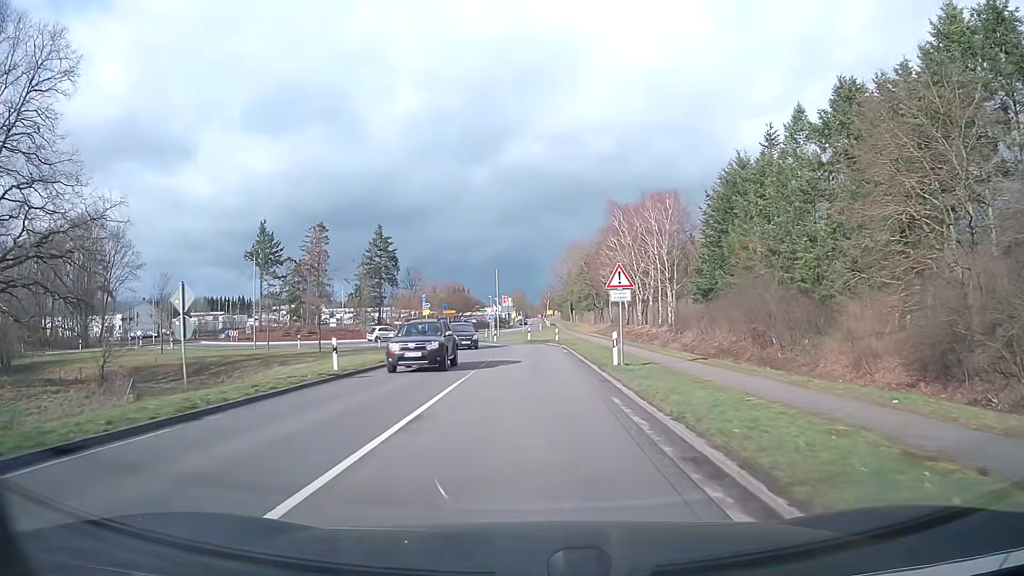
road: secondary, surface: asphalt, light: Day
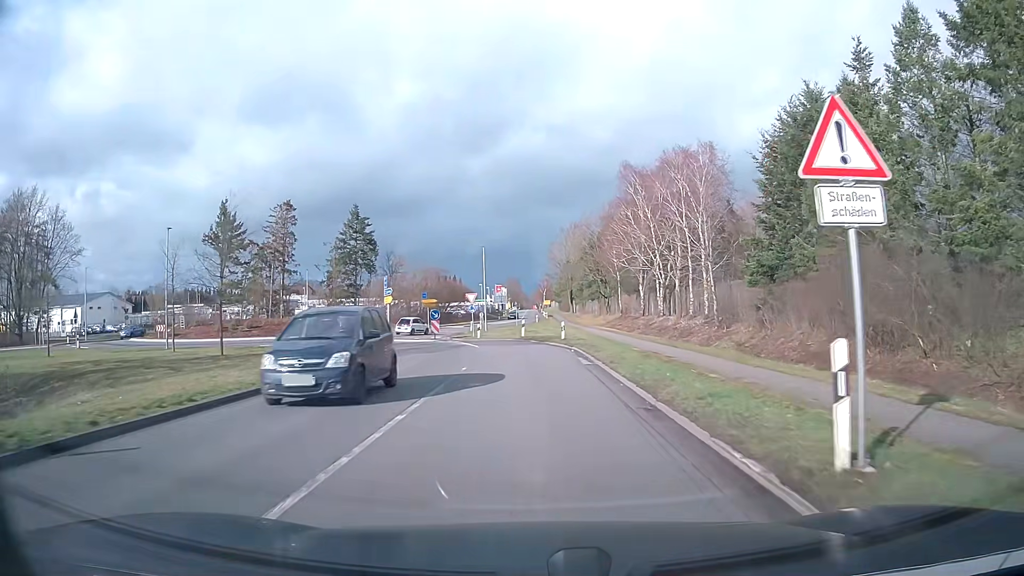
(0.0, +15.0) m; 0°
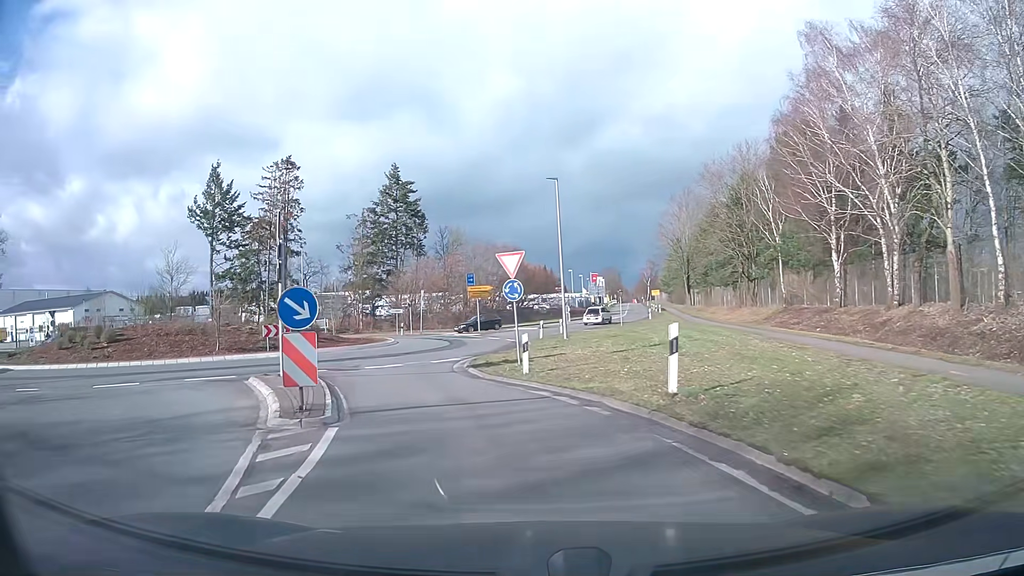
(-0.9, +30.6) m; -9°
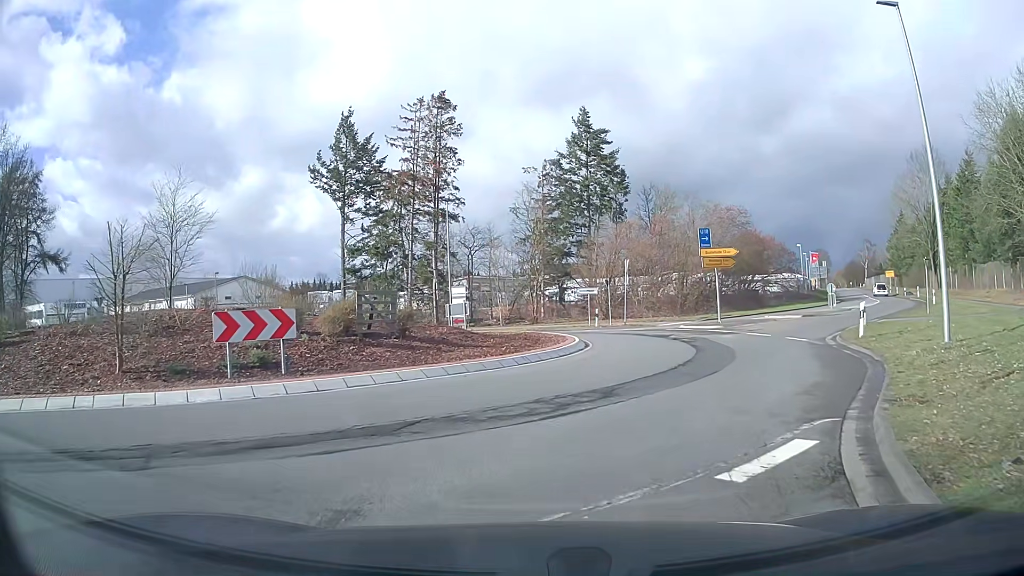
(-2.9, +18.3) m; -16°
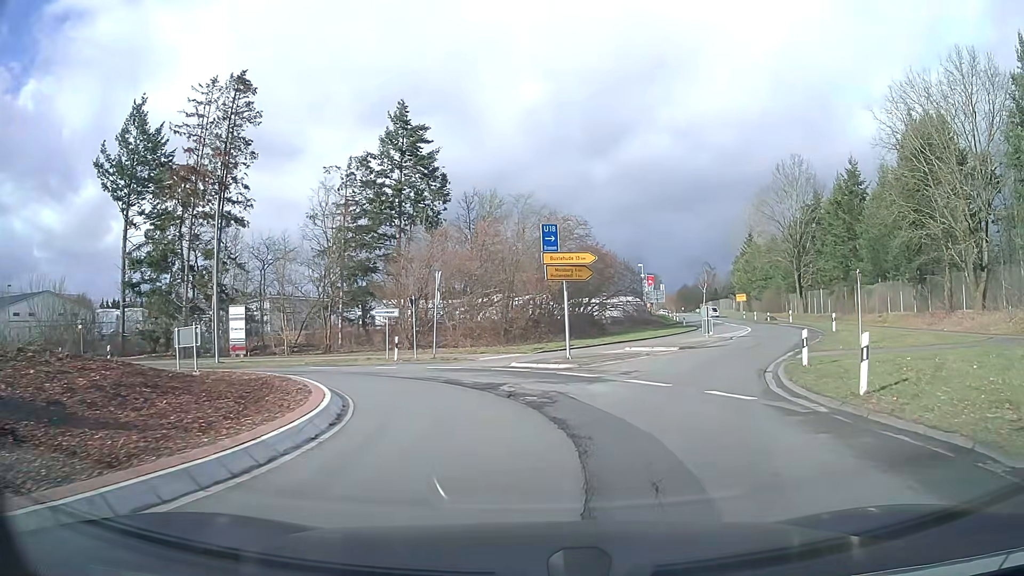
(+1.1, +9.9) m; +16°
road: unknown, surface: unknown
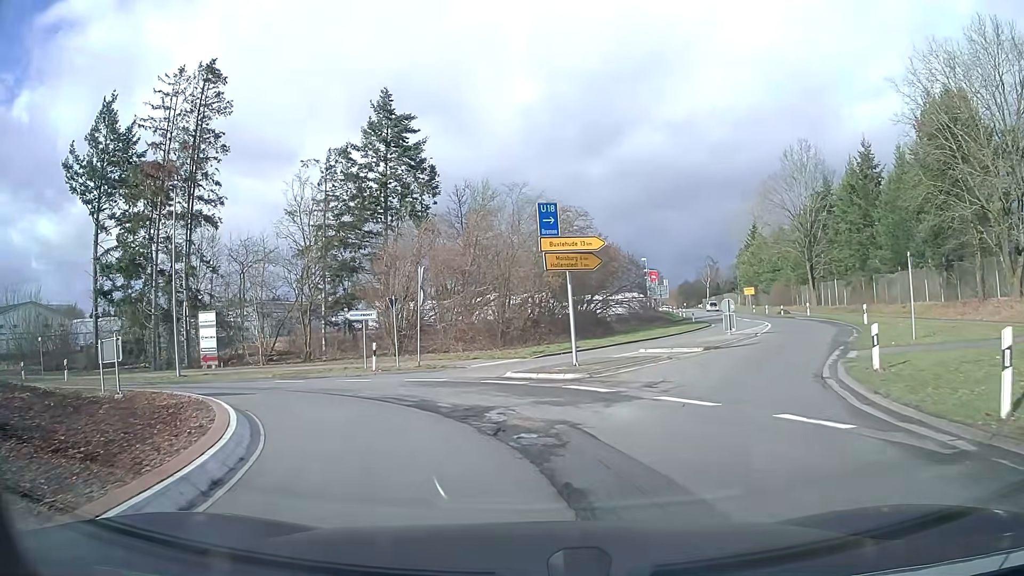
(0.0, +4.0) m; -1°
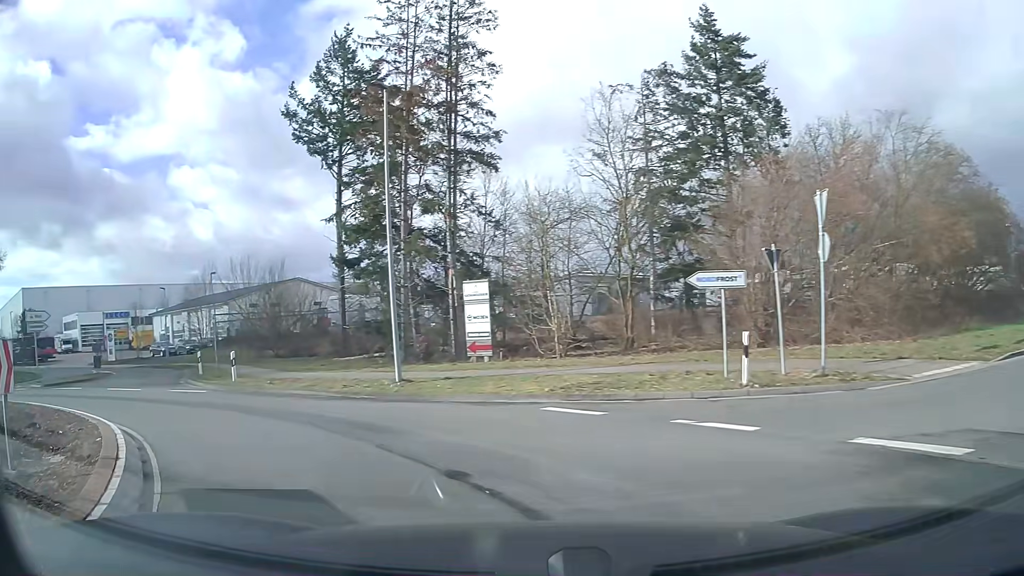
(-2.6, +11.5) m; -28°
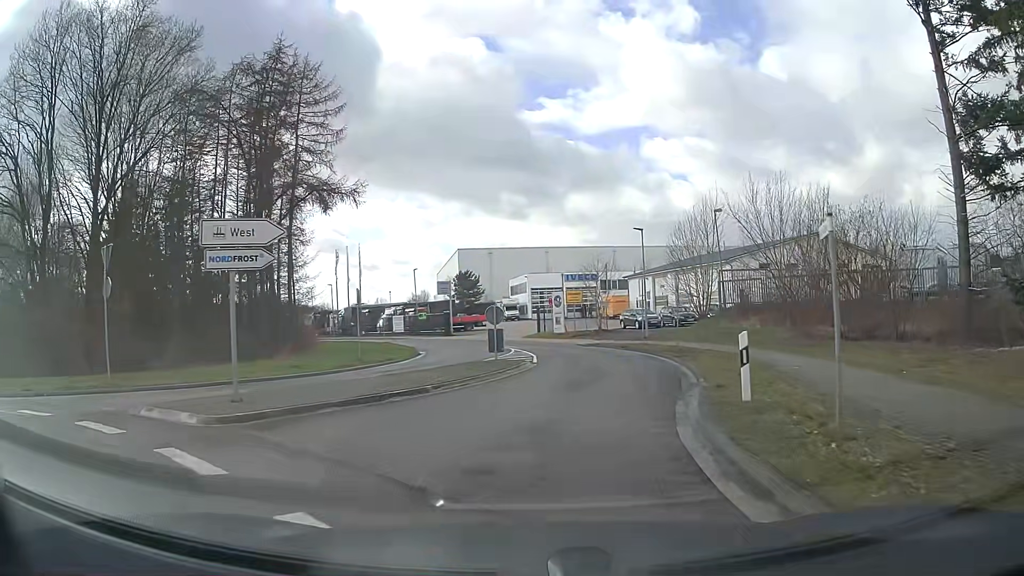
(-9.0, +17.1) m; -41°
(0, +10) (+2, +20) (+2, +30) (-1, +40) (-5, +49) (-11, +57) (-17, +65) (-24, +72) (-30, +80) (-37, +87) m
